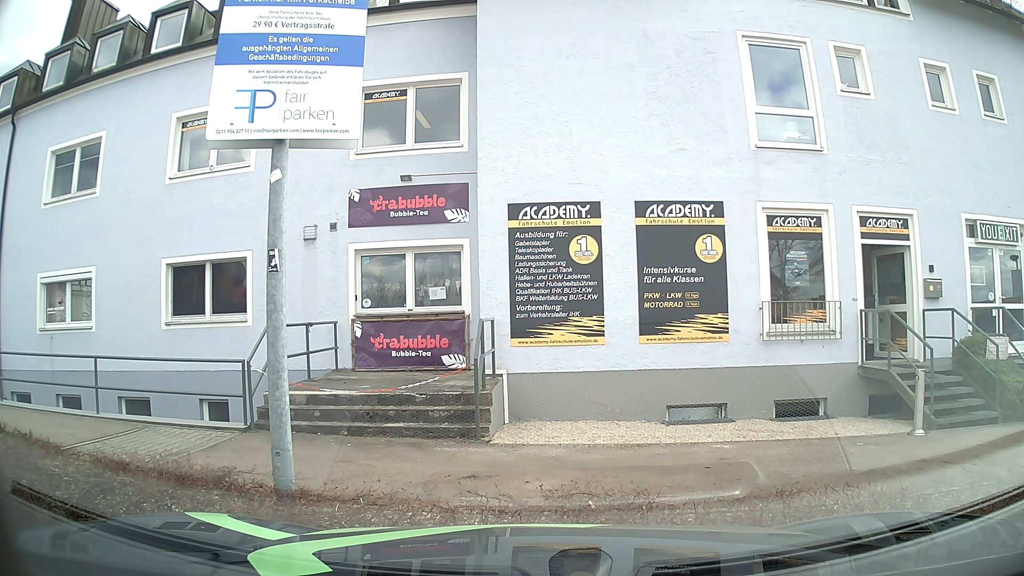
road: service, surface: asphalt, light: Day
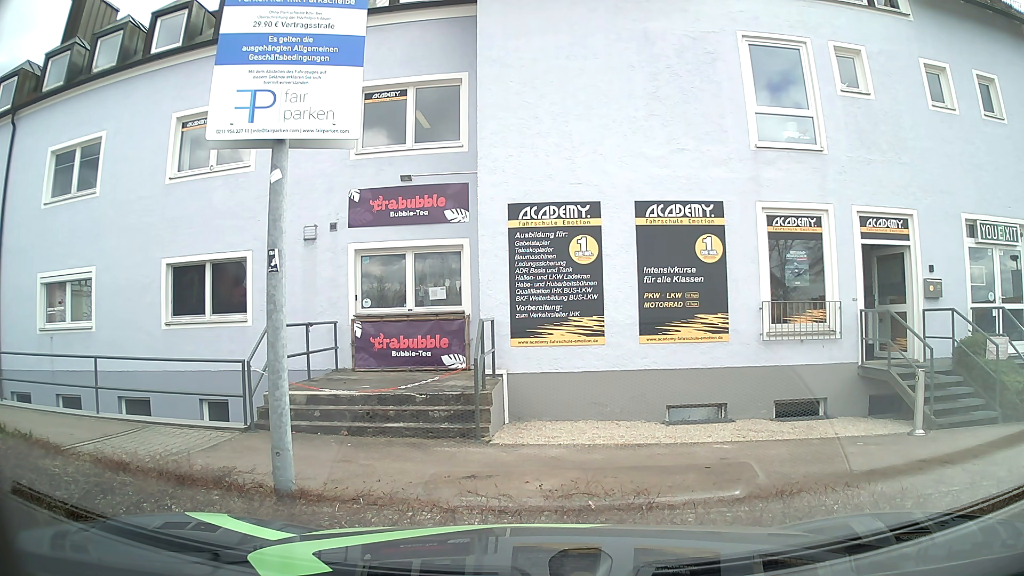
(0.0, 0.0) m; 0°
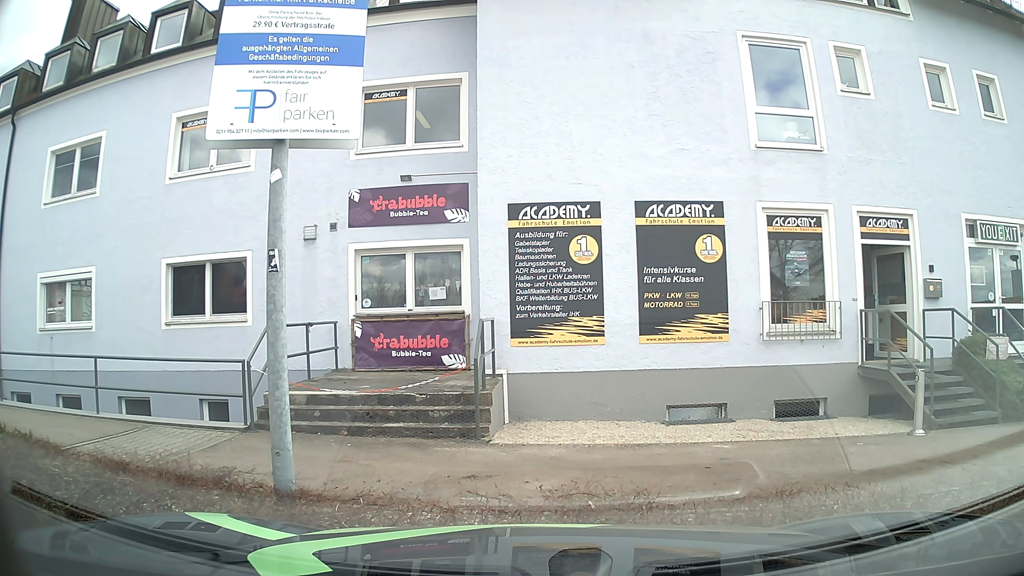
(0.0, 0.0) m; 0°
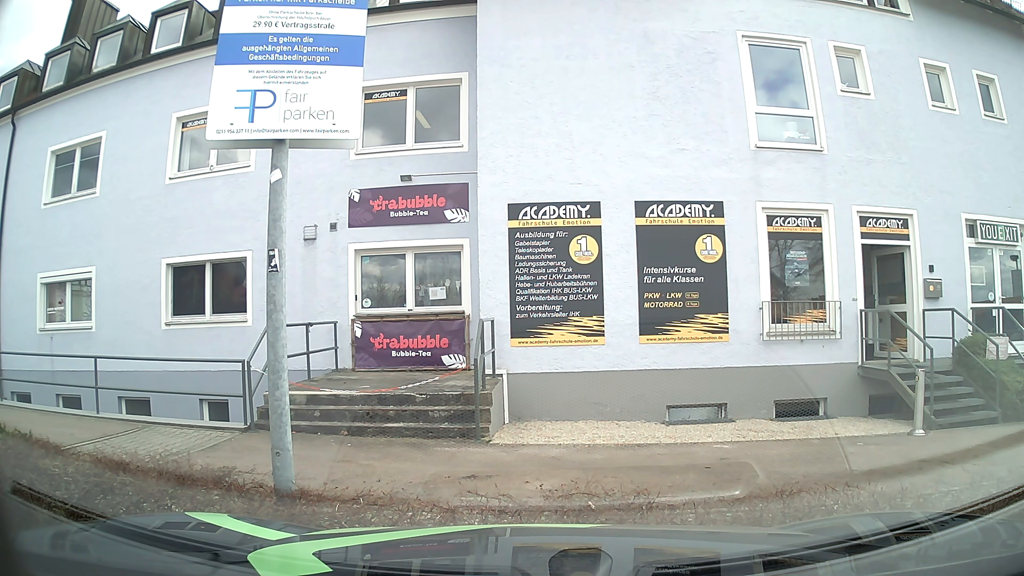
(0.0, 0.0) m; 0°
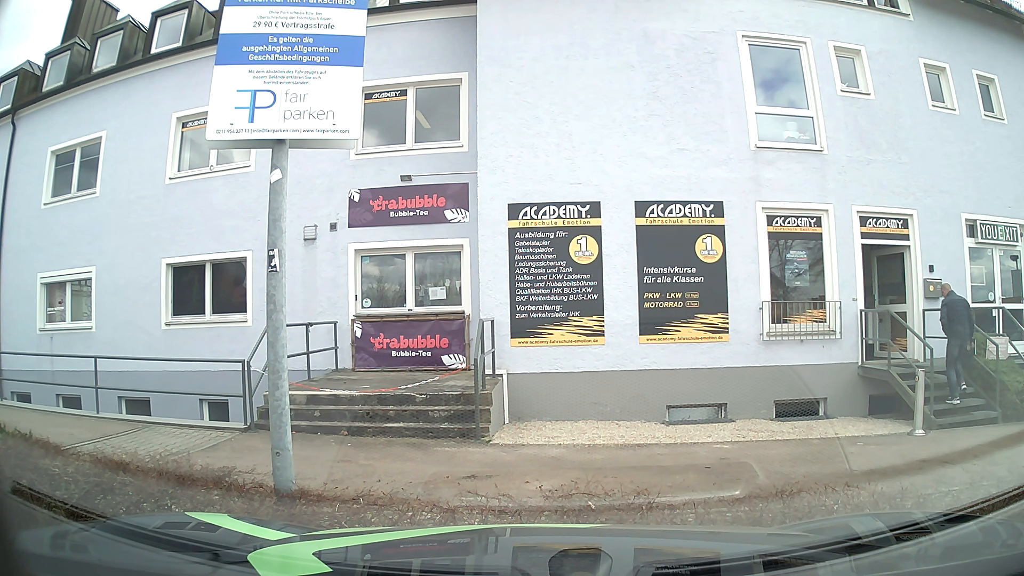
(0.0, 0.0) m; 0°
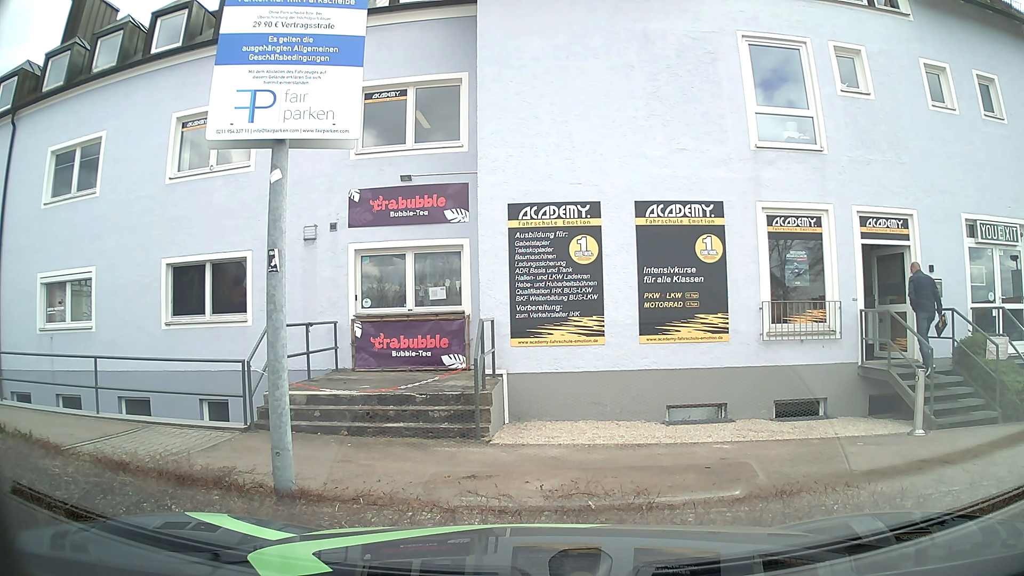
(0.0, 0.0) m; 0°
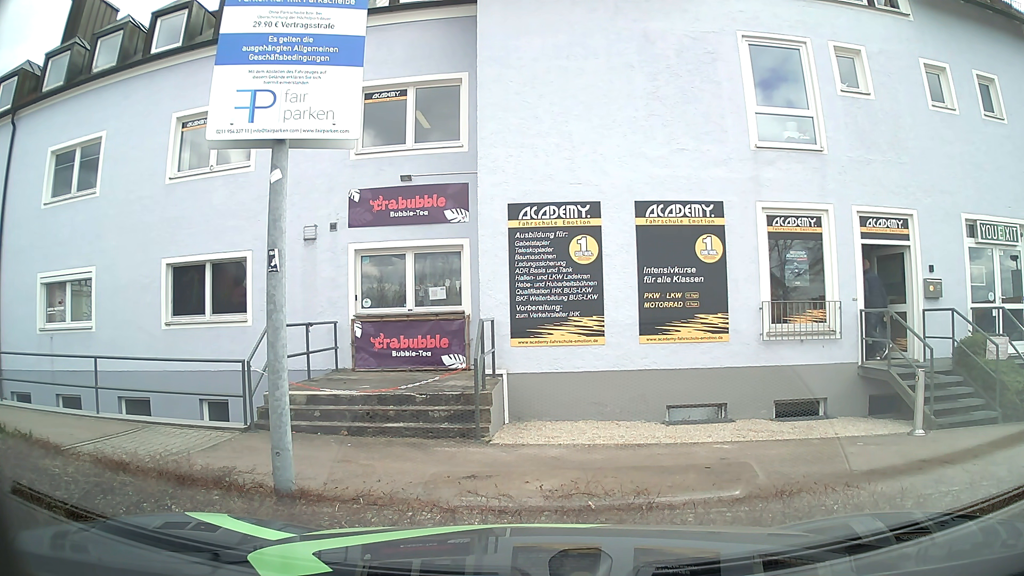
(0.0, 0.0) m; 0°
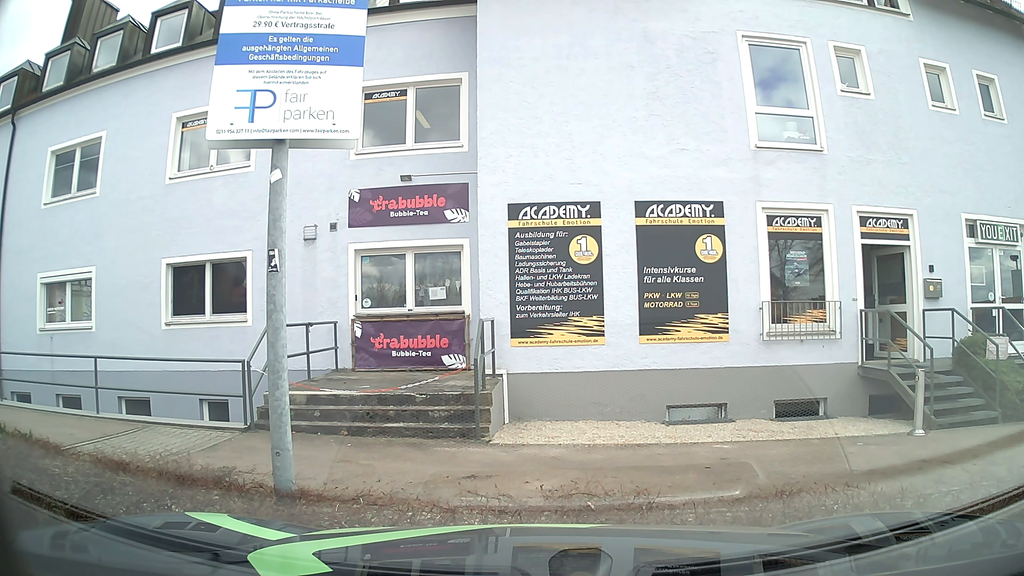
(0.0, 0.0) m; 0°
